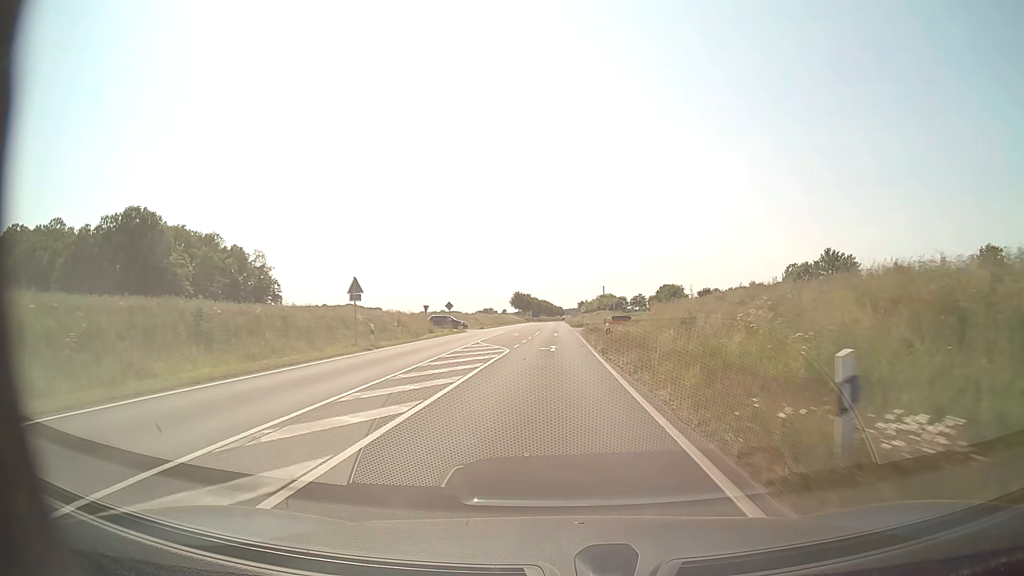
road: secondary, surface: asphalt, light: Day
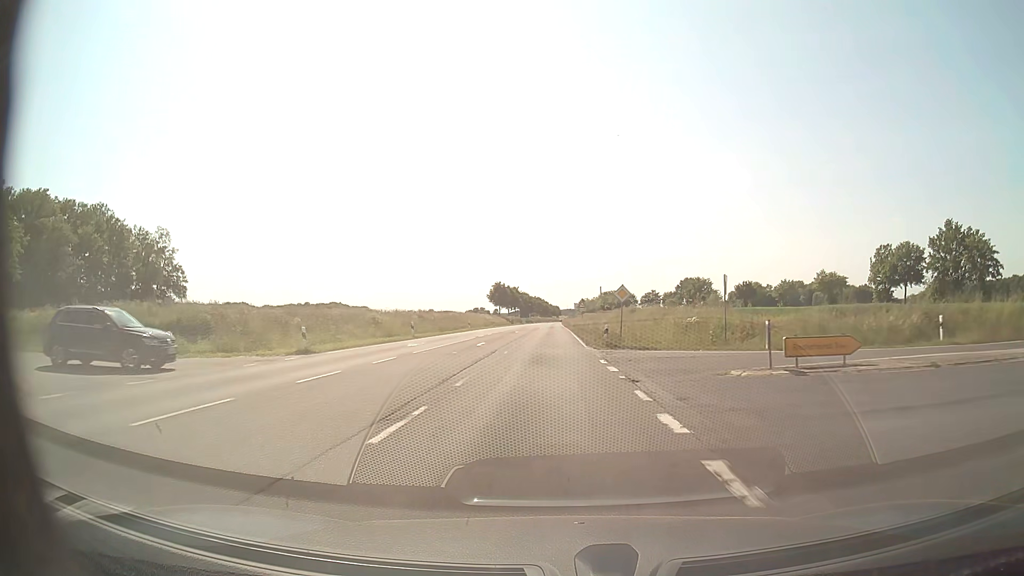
(+0.2, +56.8) m; 0°
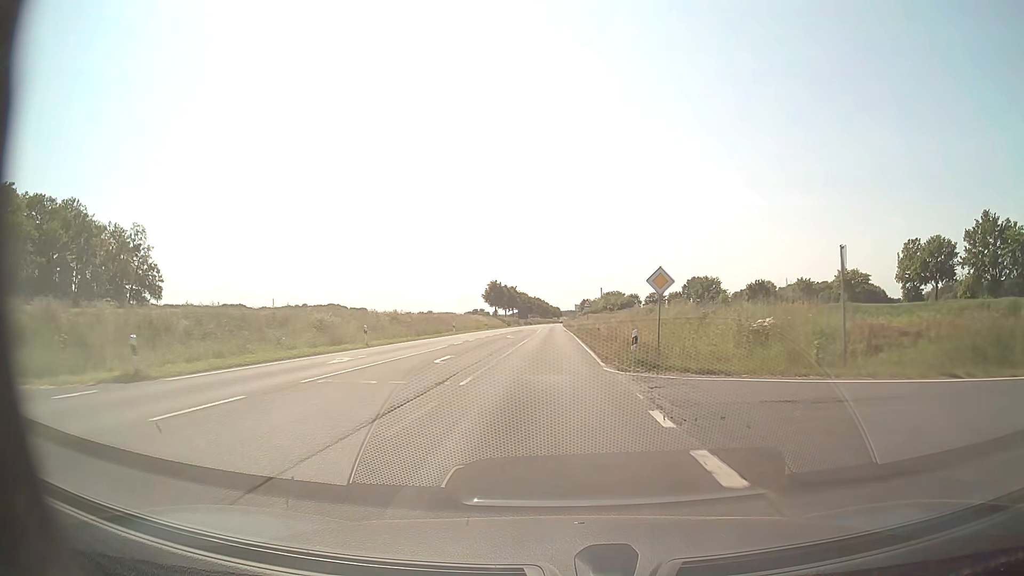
(0.0, +11.4) m; 0°
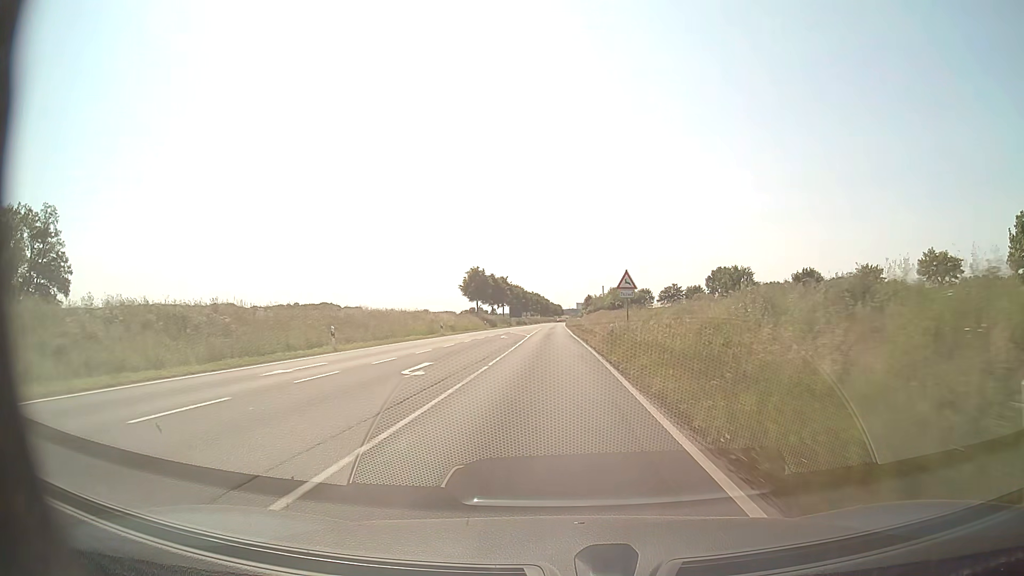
(0.0, +34.5) m; 0°
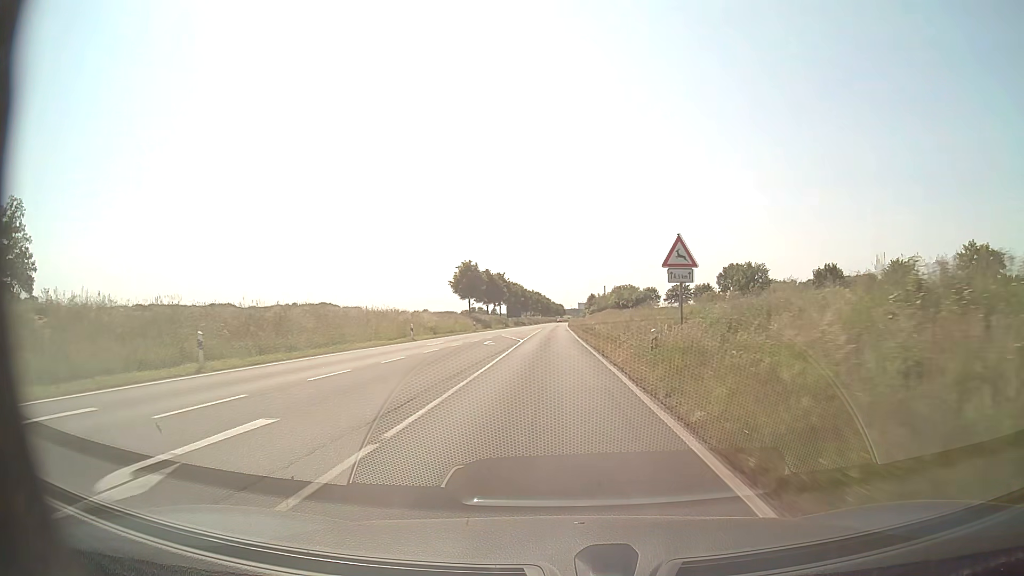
(0.0, +11.5) m; 0°
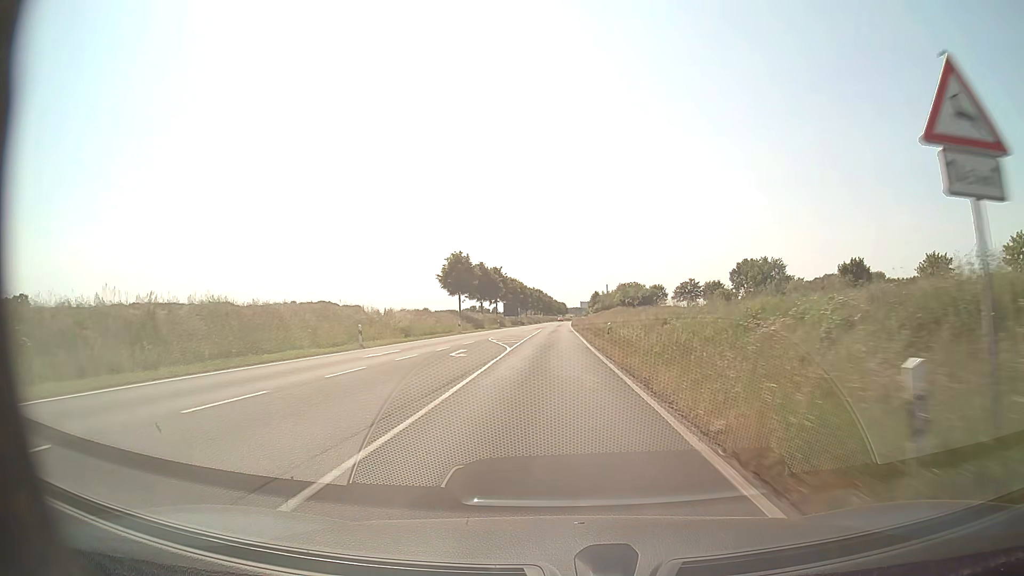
(0.0, +11.5) m; 0°
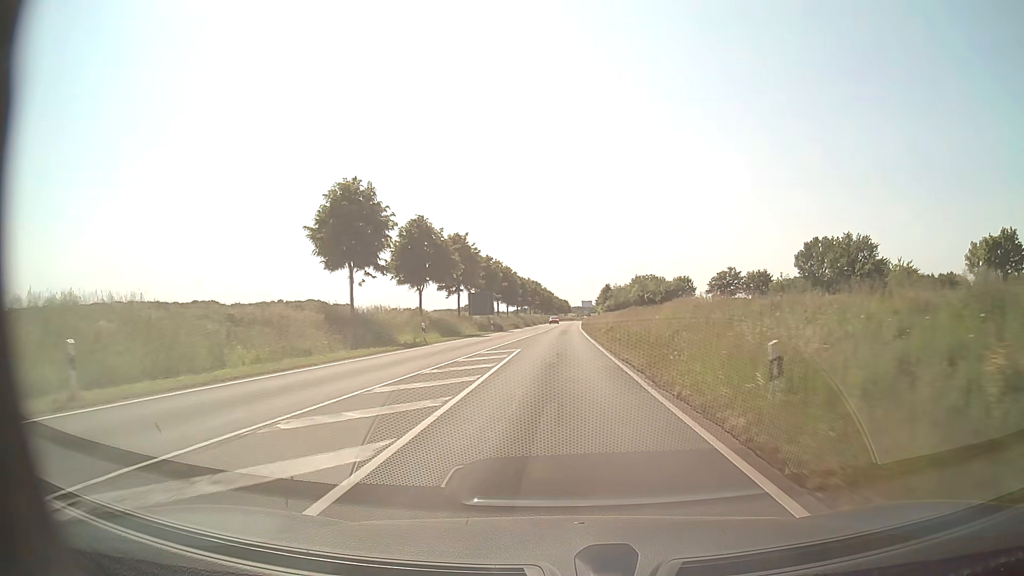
(-0.2, +46.0) m; 0°
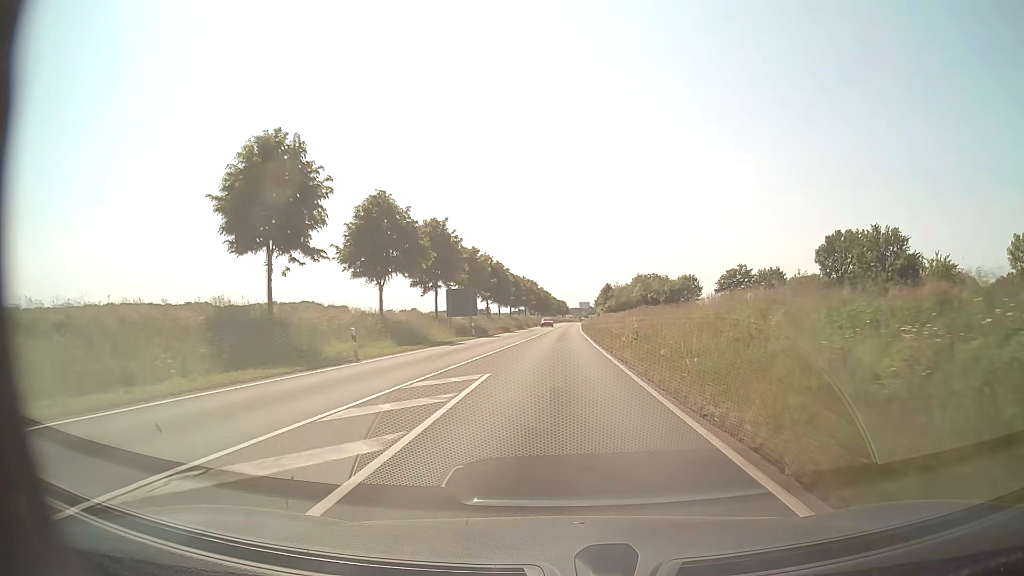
(0.0, +11.6) m; 0°
(0, +10) (0, +20) (0, +30) (0, +40) (0, +50) (+1, +60) (+1, +70) (+1, +80) (+1, +90) (+2, +100) m
